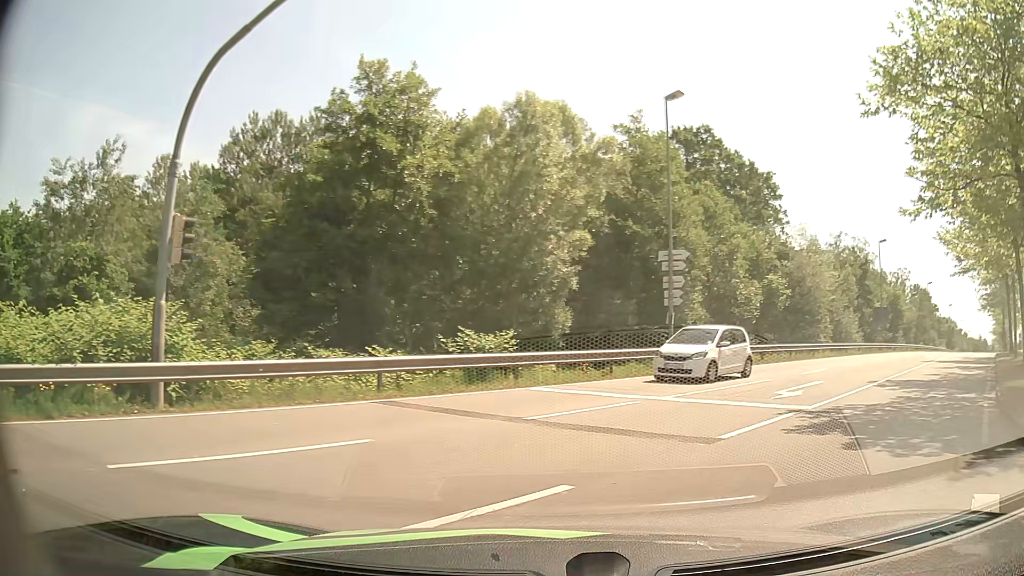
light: Day
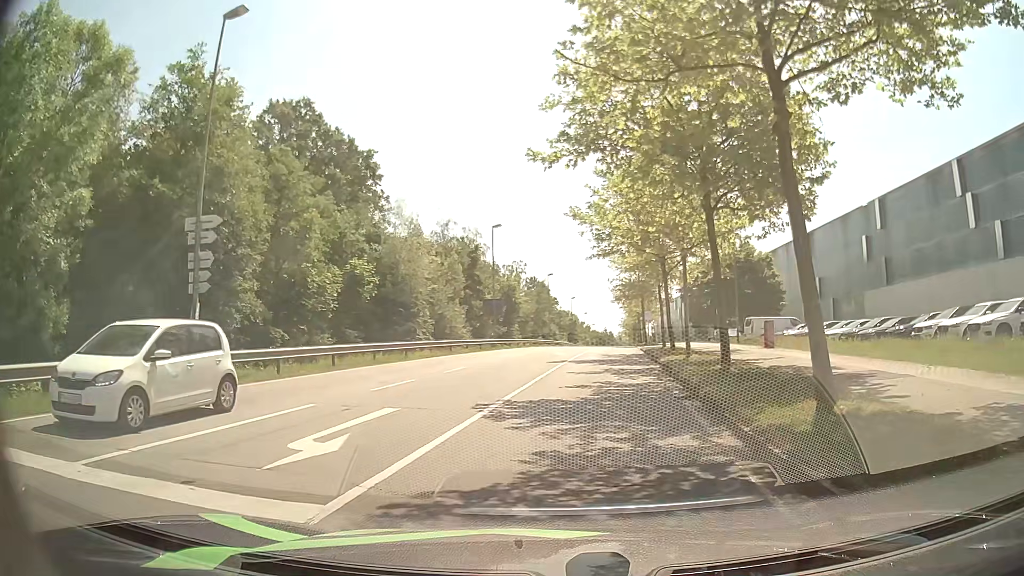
(+2.3, +6.7) m; +33°
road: secondary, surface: asphalt
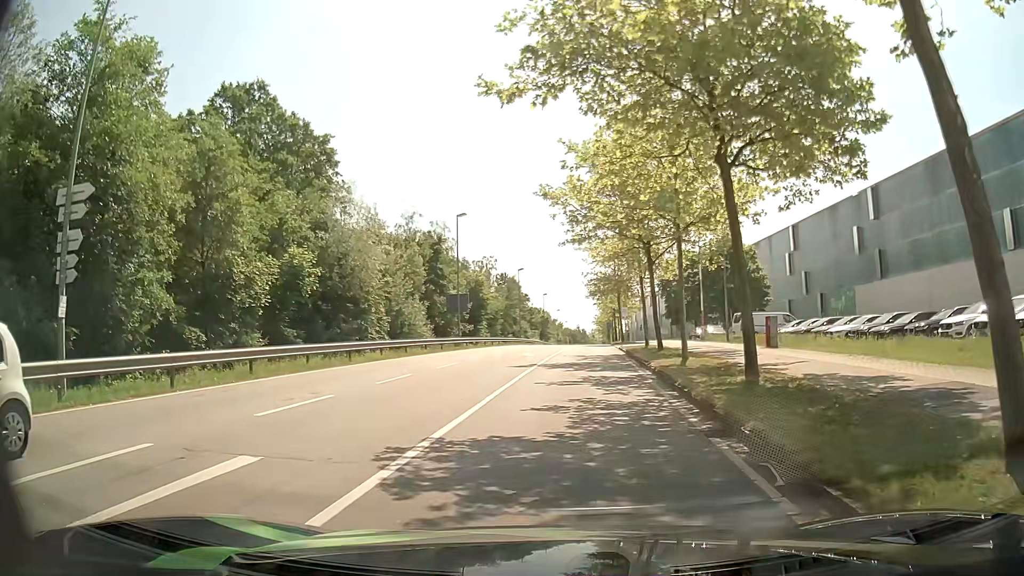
(+0.1, +4.6) m; +2°
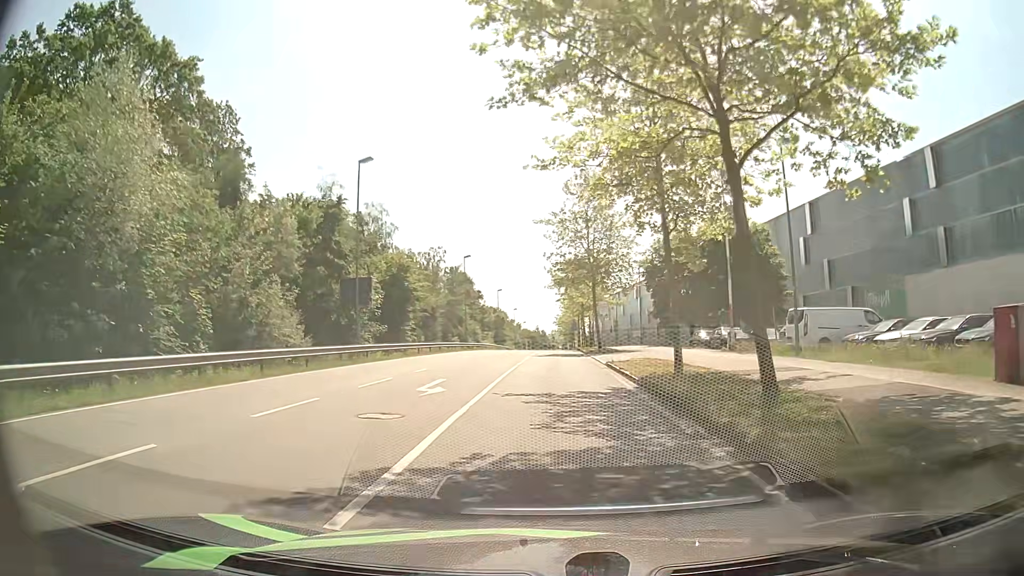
(+0.5, +18.1) m; +3°
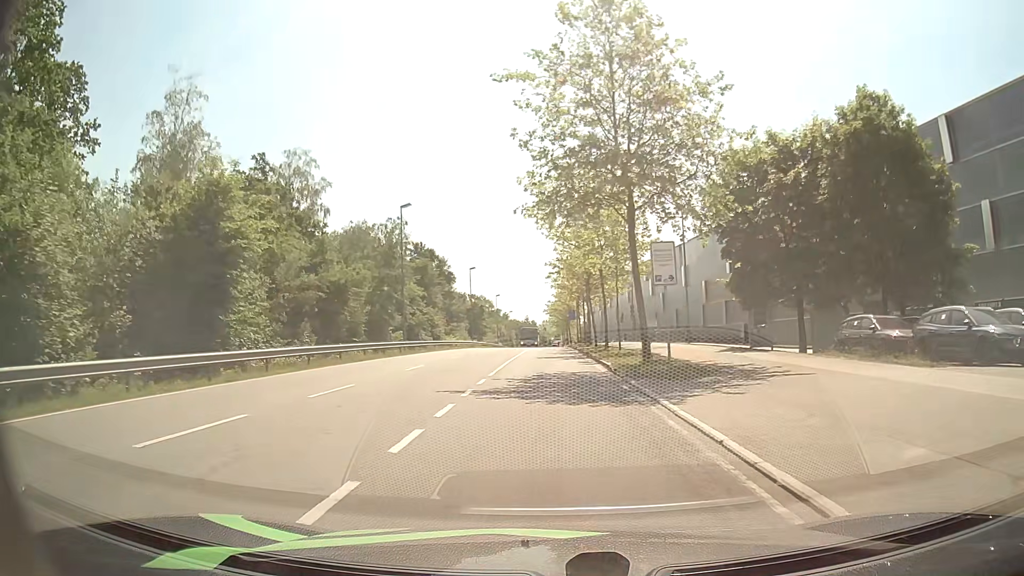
(+0.5, +27.4) m; +1°
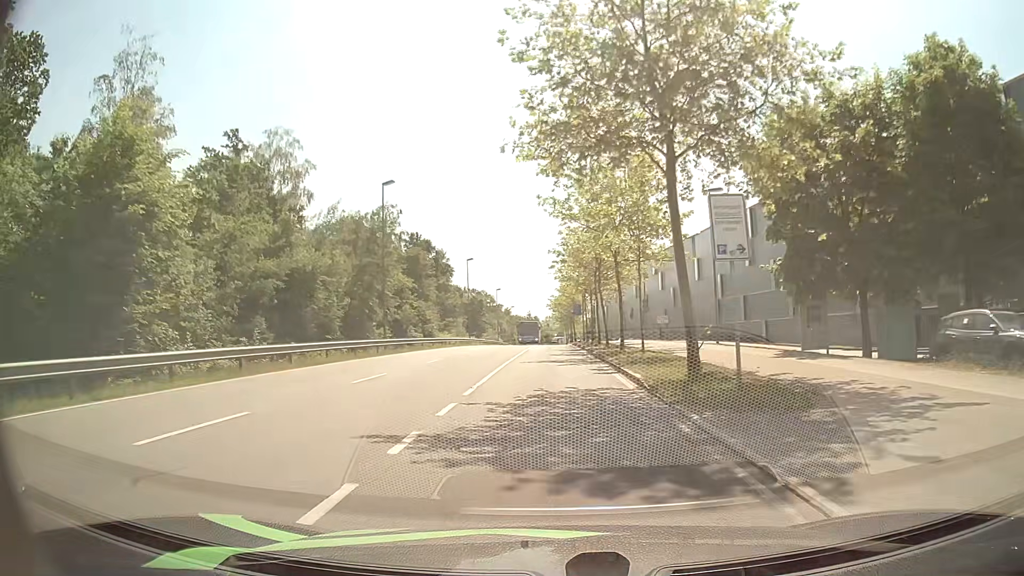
(-0.1, +6.3) m; 0°
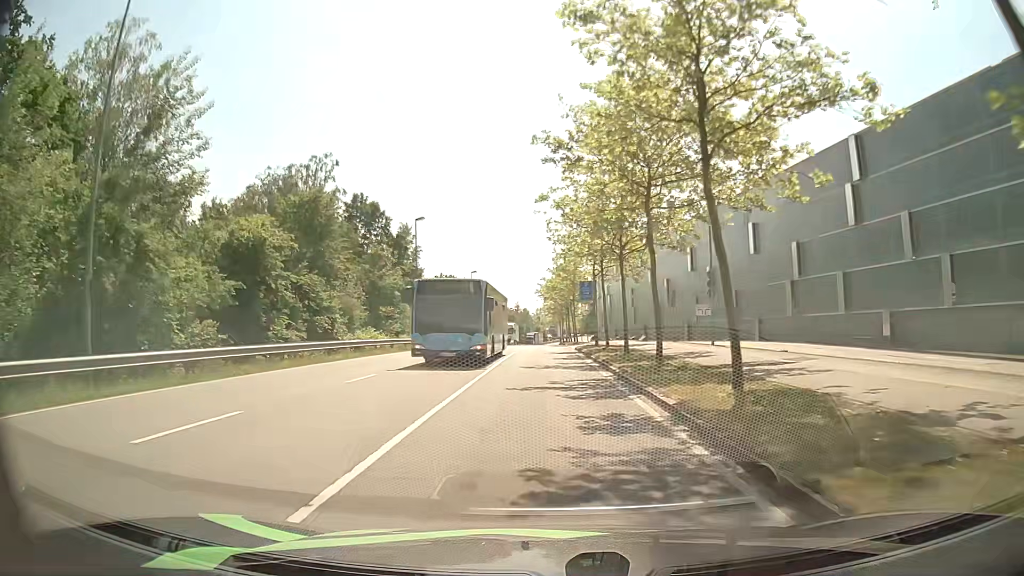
(0.0, +27.1) m; +1°
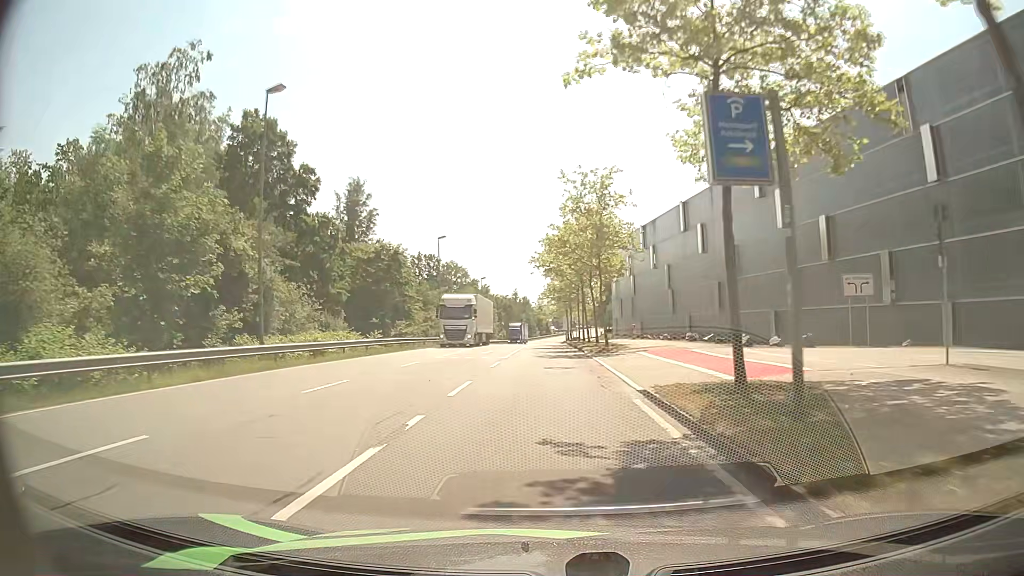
(-0.1, +30.1) m; 0°
